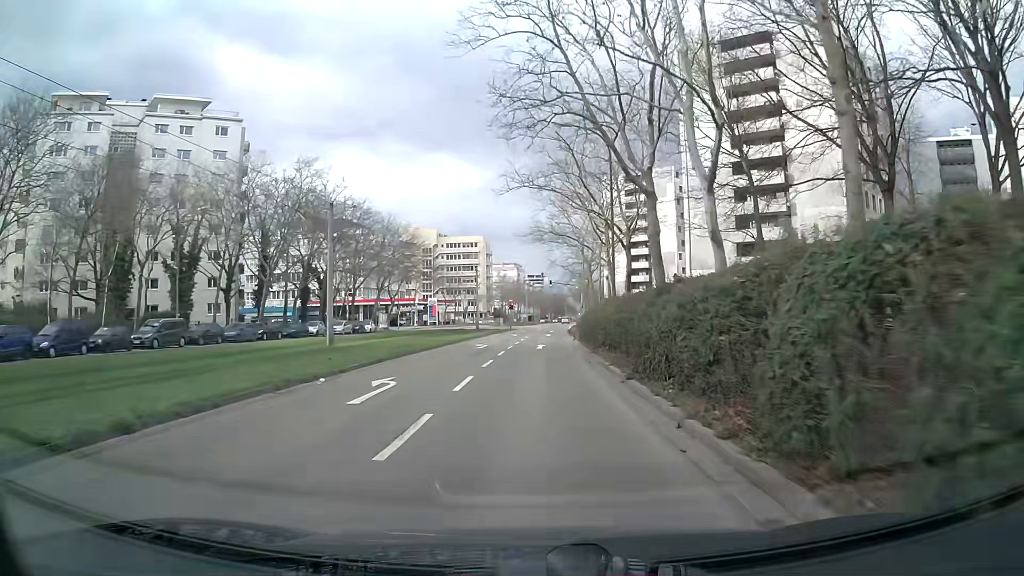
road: tertiary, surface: asphalt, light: Day
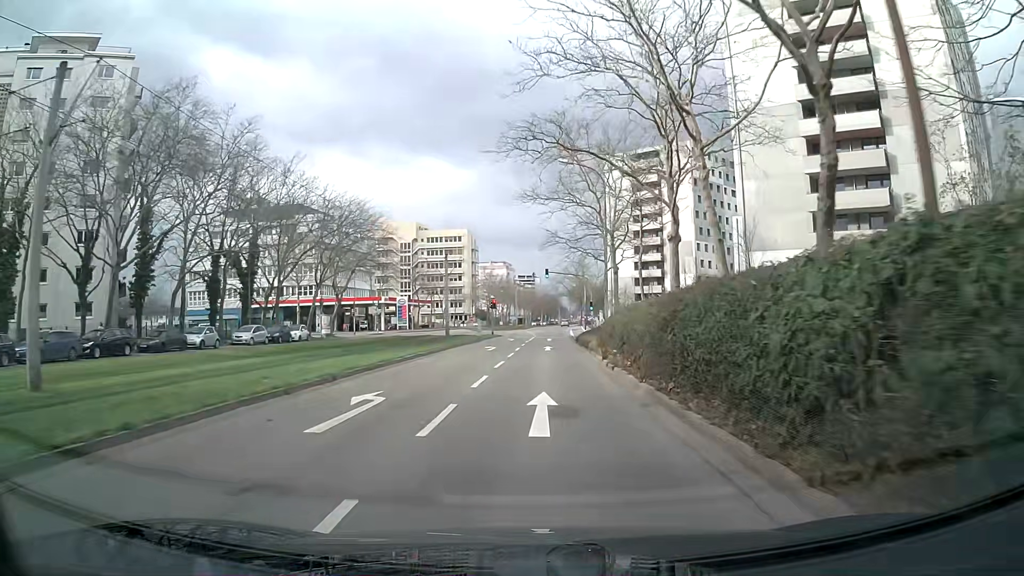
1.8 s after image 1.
(+0.1, +22.6) m; +1°
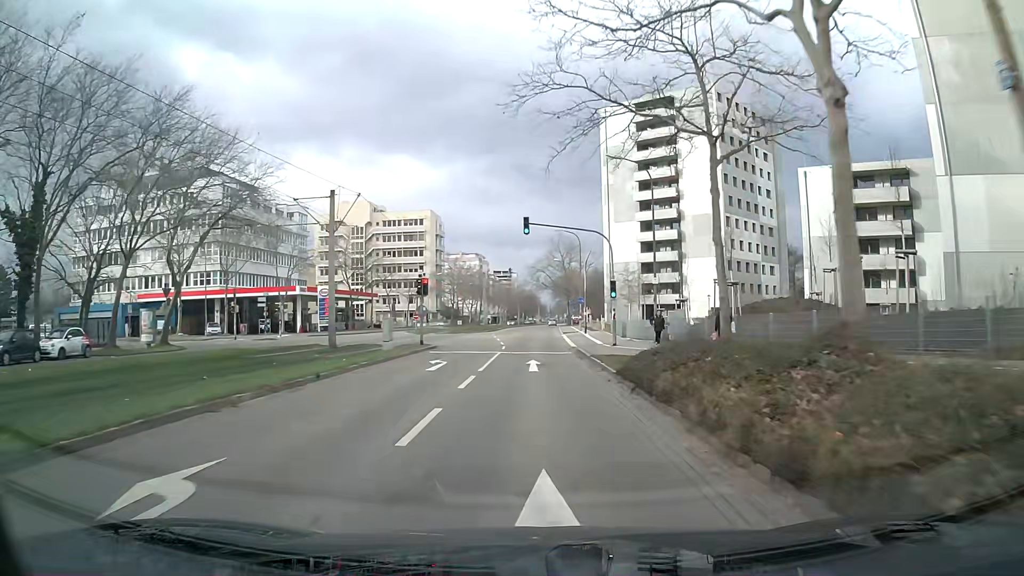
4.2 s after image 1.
(+0.6, +30.6) m; +2°
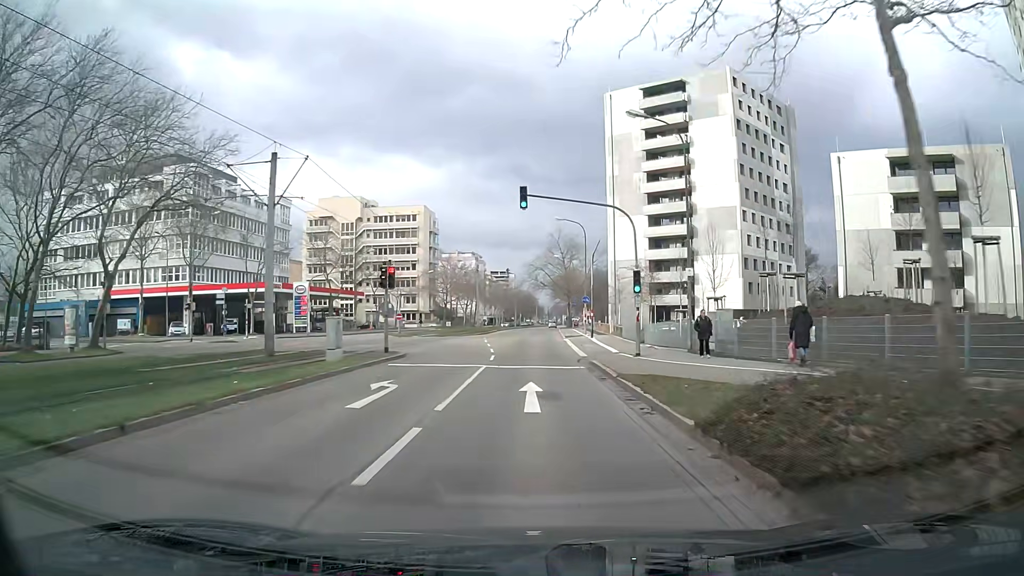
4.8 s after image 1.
(0.0, +7.7) m; 0°
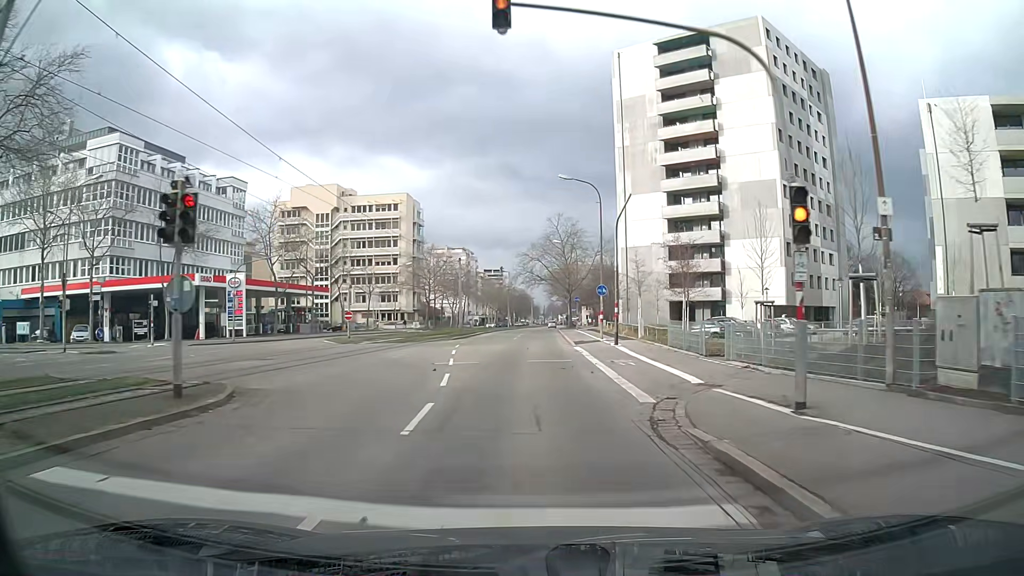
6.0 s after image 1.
(0.0, +15.5) m; 0°
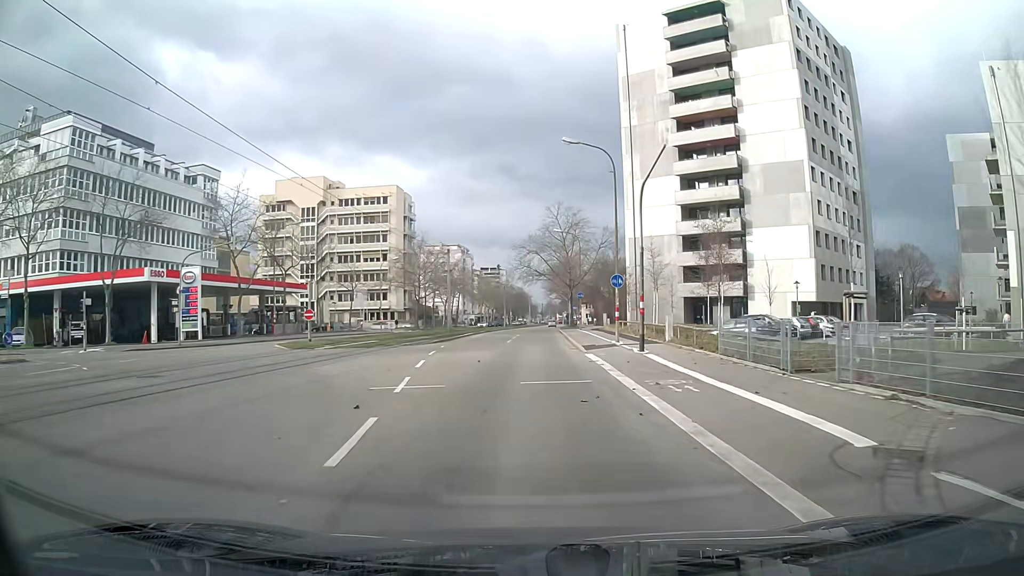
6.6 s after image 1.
(0.0, +7.8) m; +1°
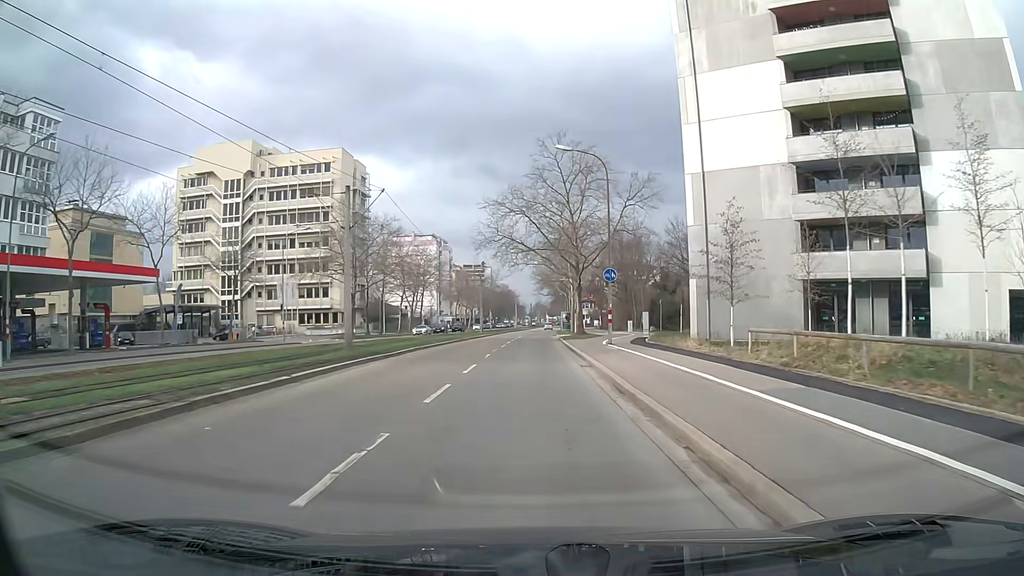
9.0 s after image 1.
(+0.3, +31.1) m; +1°
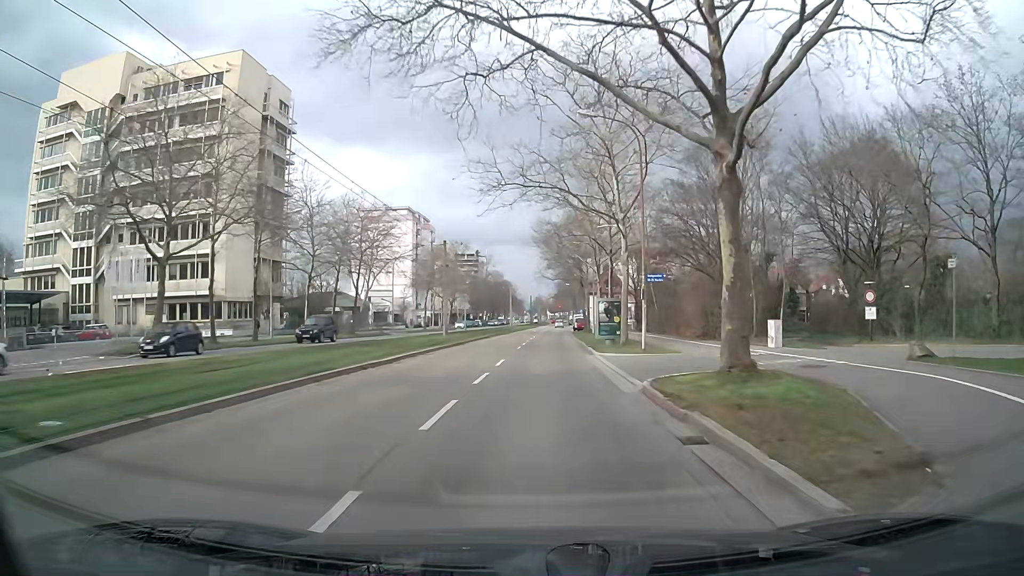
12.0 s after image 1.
(0.0, +38.4) m; -1°
(0, +10) (0, +20) (0, +30) (0, +40) (0, +50) (0, +60) (0, +70) (+1, +80) (+1, +90) (+2, +100) m
